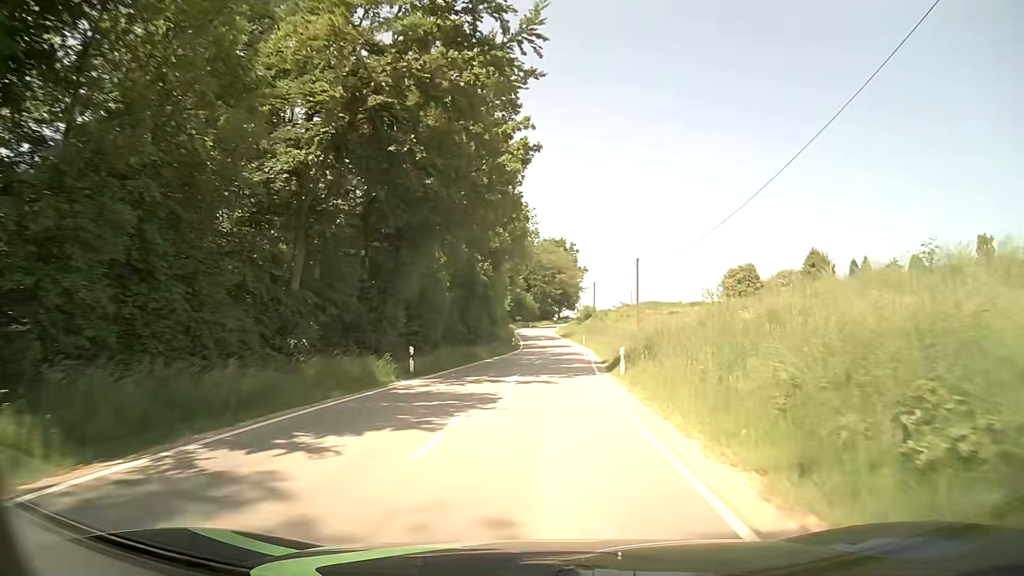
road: tertiary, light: Day
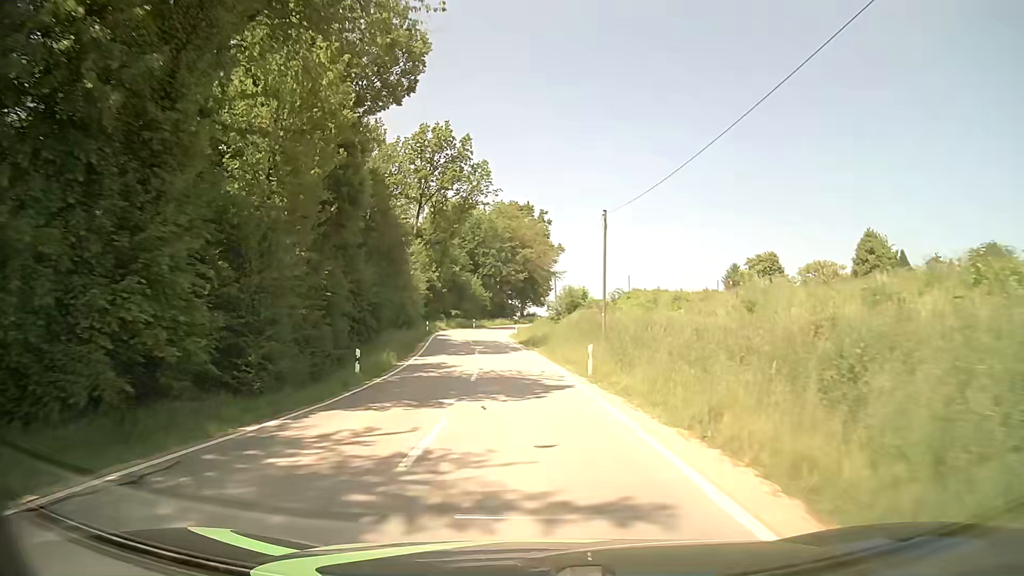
(+2.2, +49.2) m; +3°
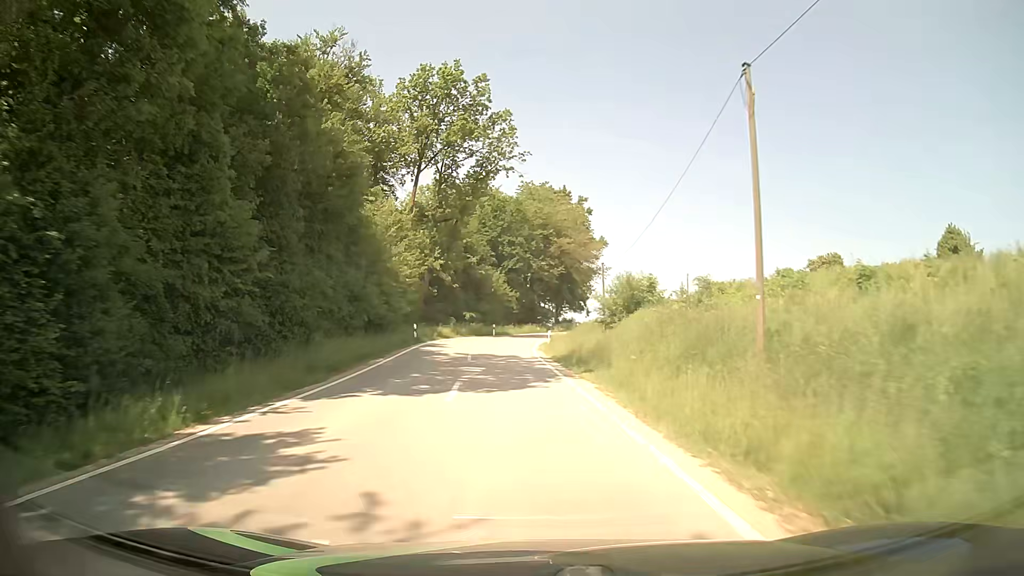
(-0.4, +19.0) m; -3°
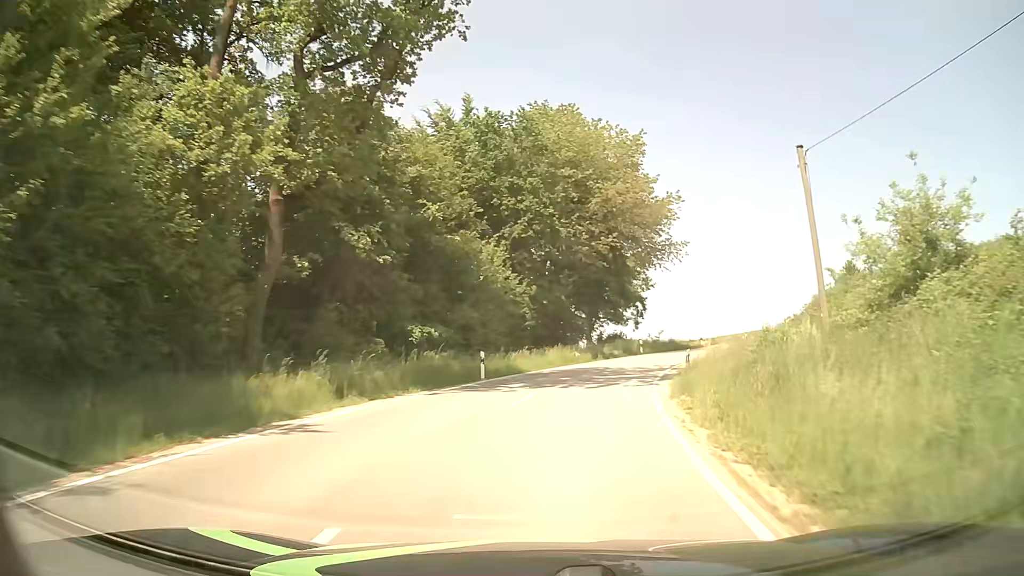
(-1.5, +36.0) m; -1°
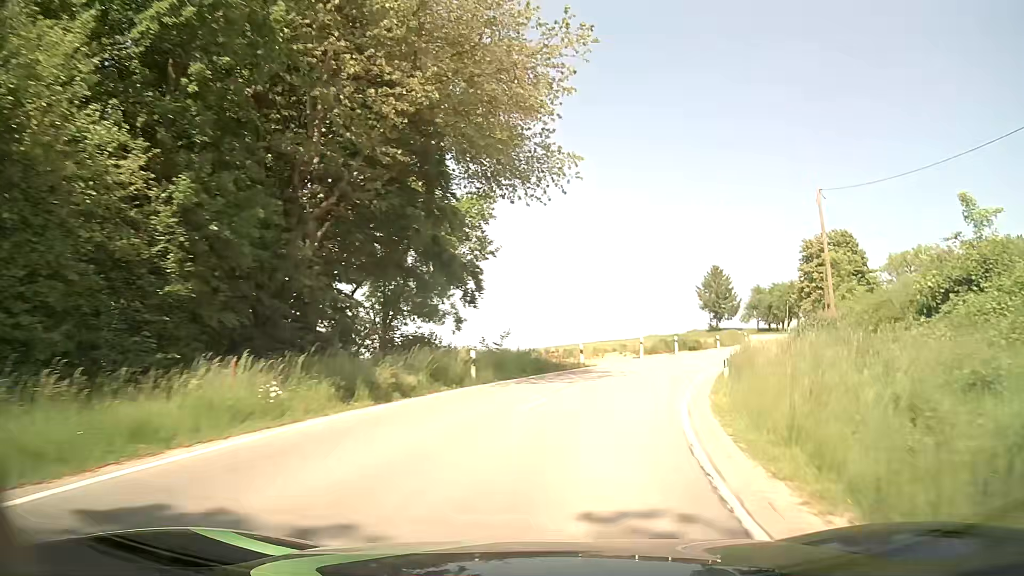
(+3.1, +25.7) m; +15°
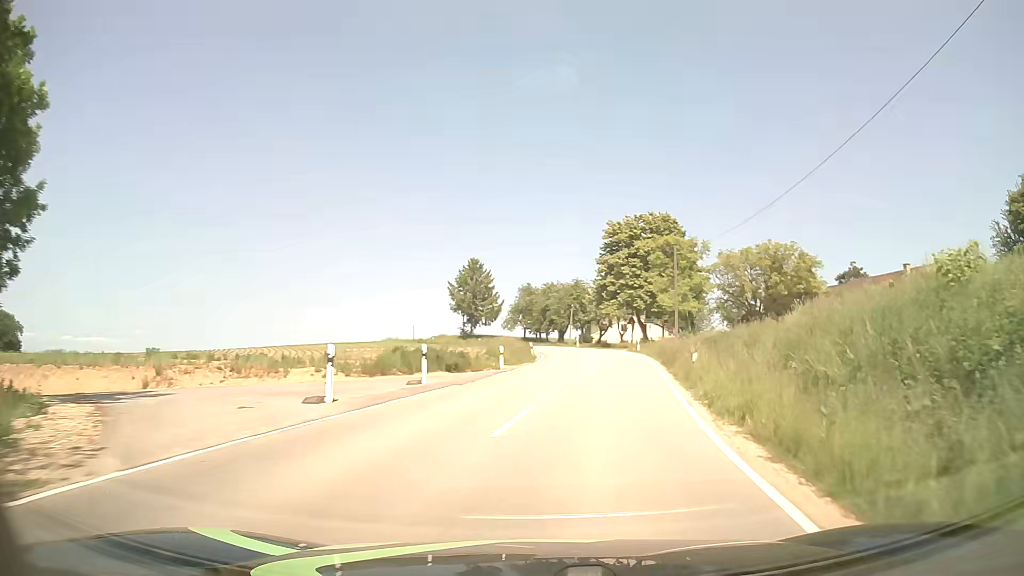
(+4.6, +24.9) m; +21°
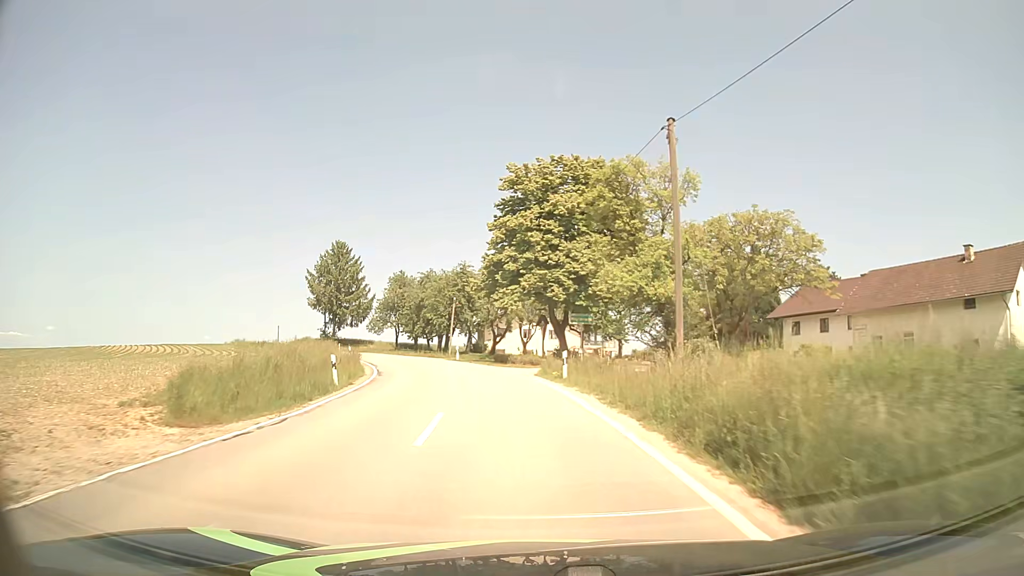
(+3.0, +25.0) m; +9°
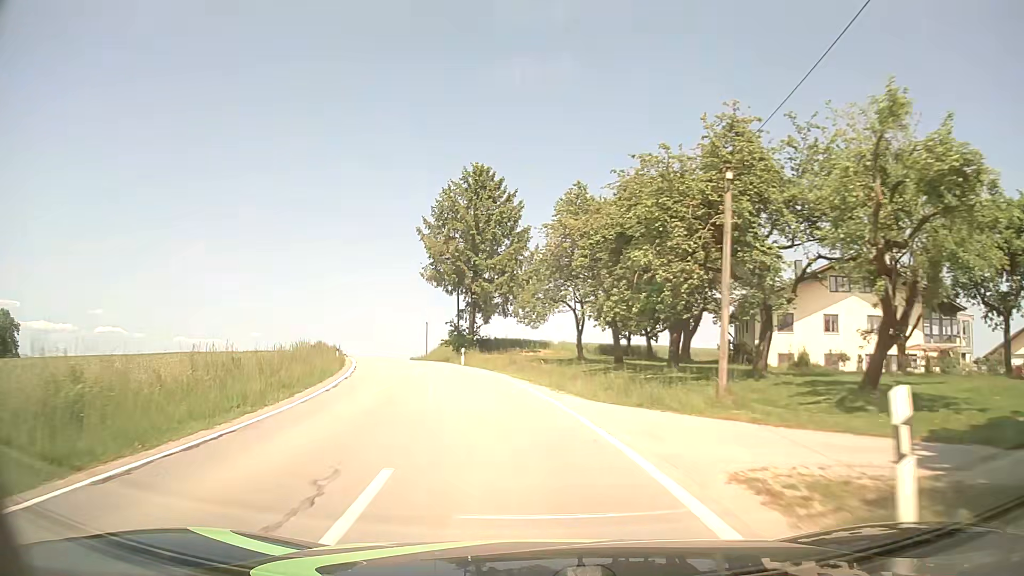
(-5.6, +42.0) m; -18°
